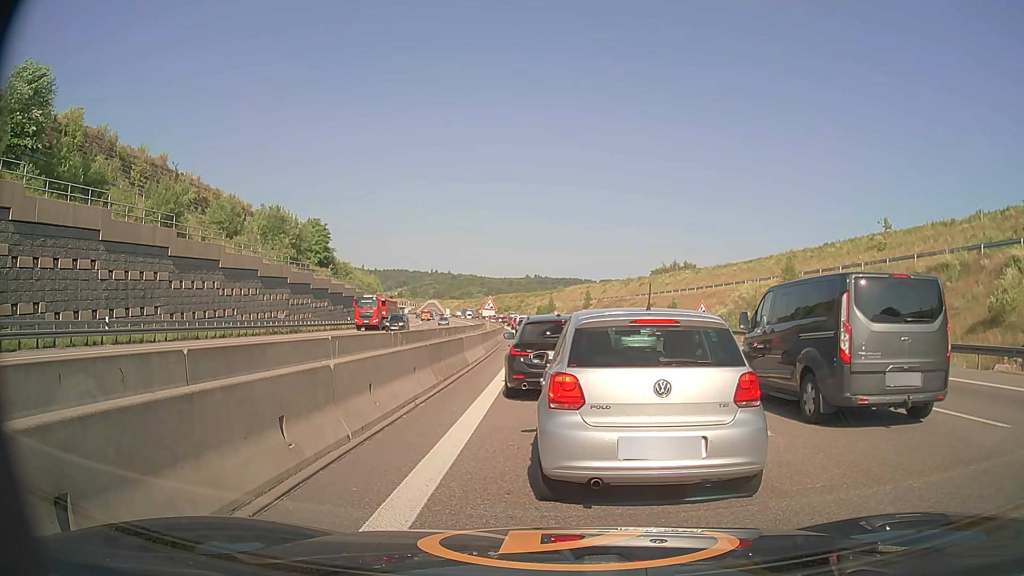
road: motorway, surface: asphalt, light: Day
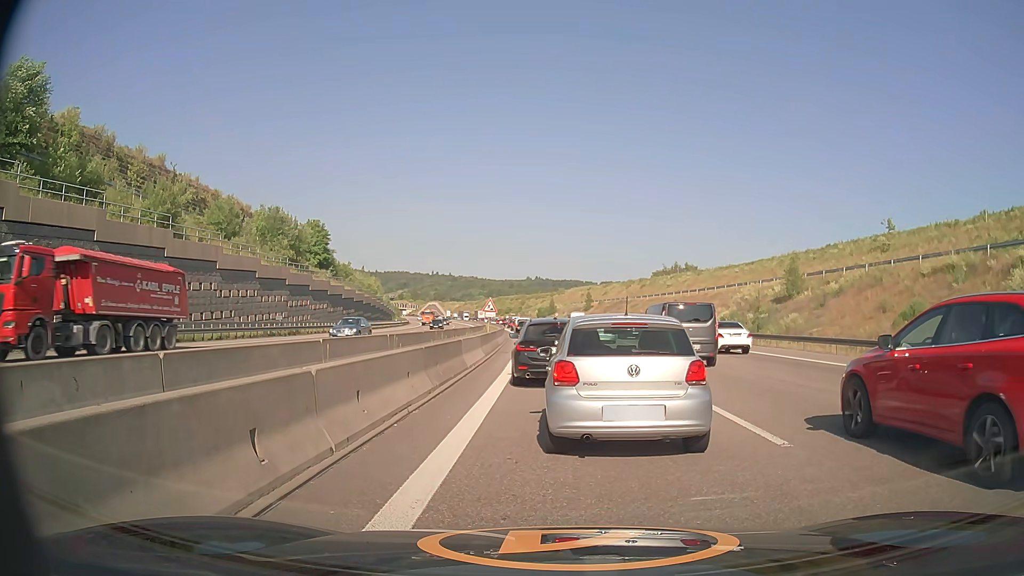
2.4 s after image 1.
(0.0, +0.6) m; 0°
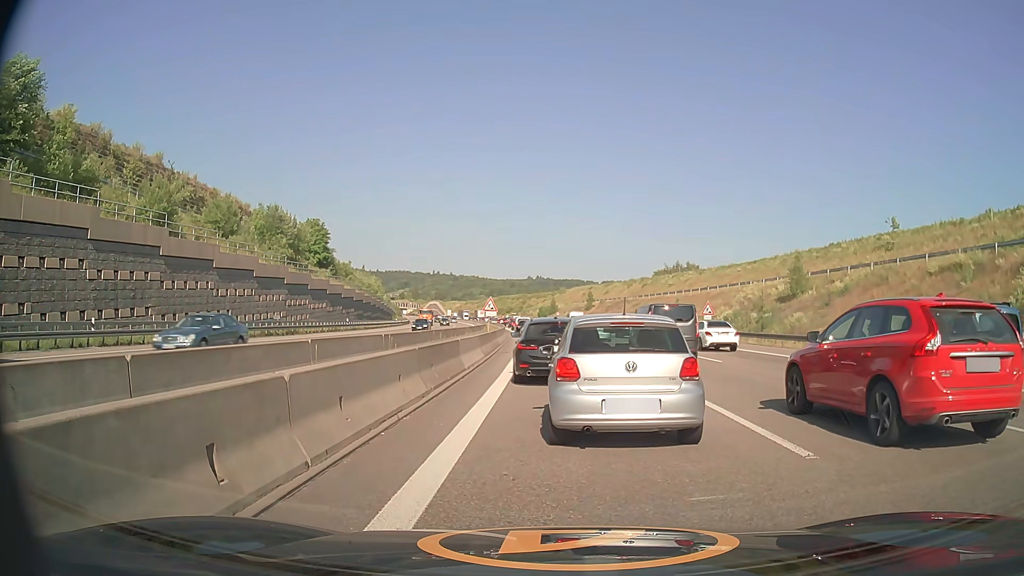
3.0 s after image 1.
(0.0, +0.8) m; +2°
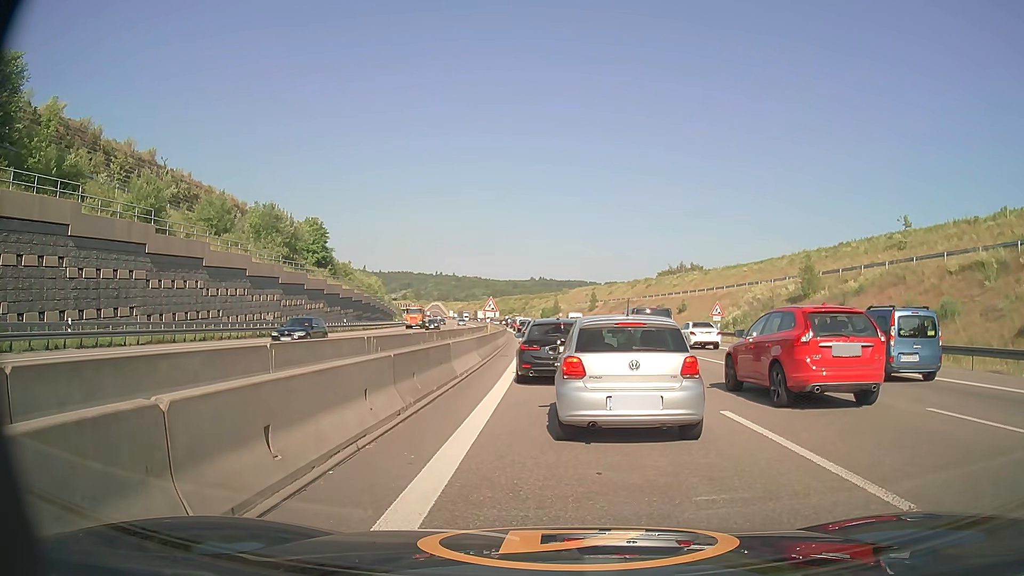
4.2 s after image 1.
(-0.1, +2.1) m; -2°
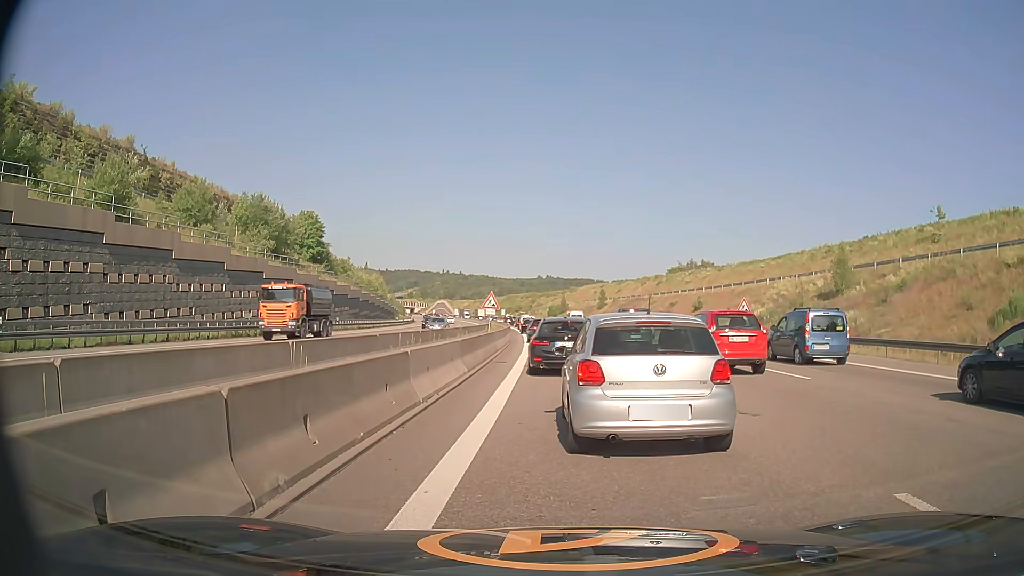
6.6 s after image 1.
(0.0, +5.4) m; 0°
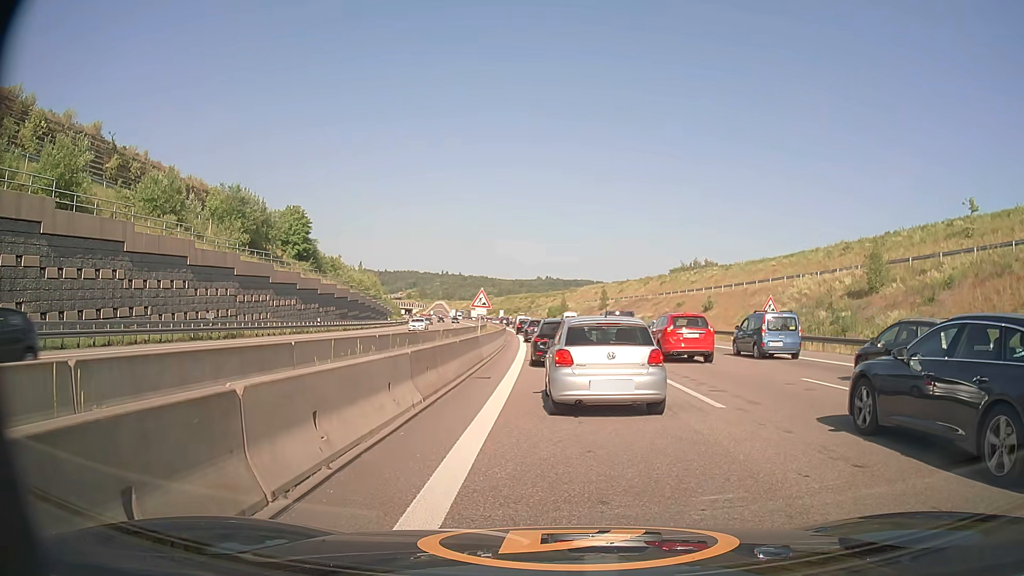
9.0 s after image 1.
(-0.1, +5.9) m; -1°
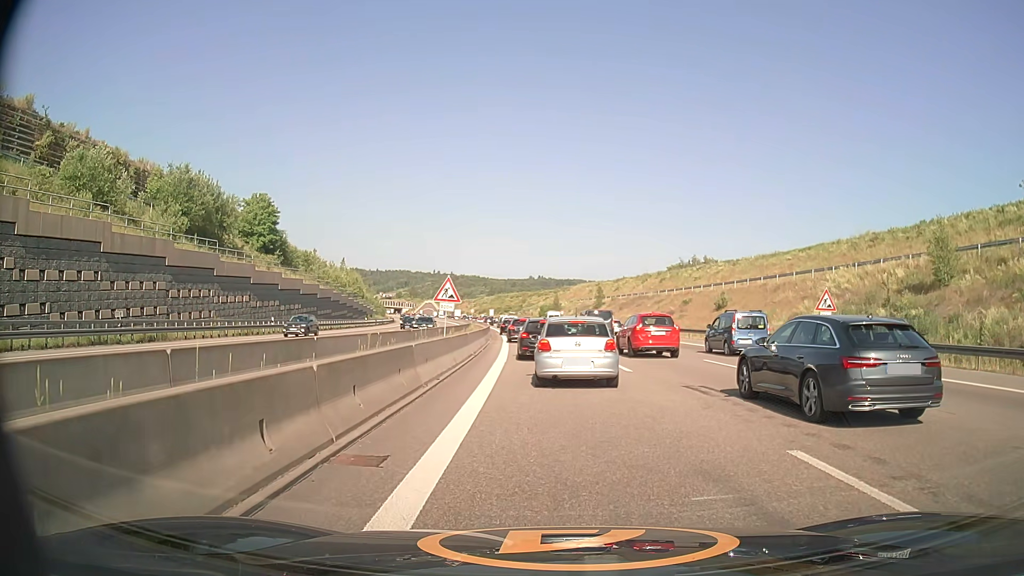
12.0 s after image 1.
(+0.1, +9.8) m; +1°
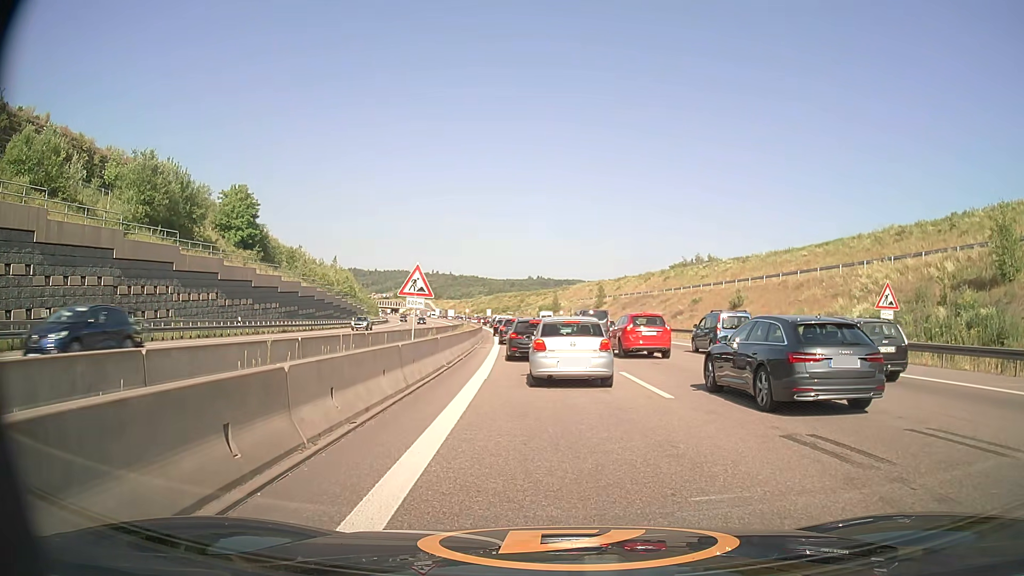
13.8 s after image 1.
(0.0, +6.2) m; +1°
(0, +10) (-1, +20) (-1, +30) (-2, +40) (-3, +50) (-4, +60) (-5, +70) (-6, +80) (-7, +90) (-9, +100) m
